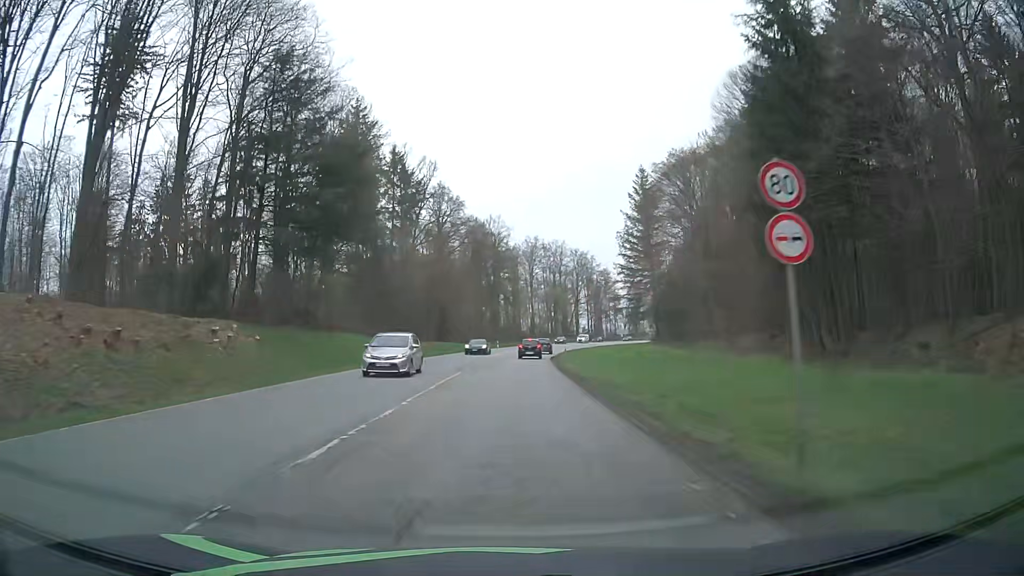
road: secondary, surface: asphalt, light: Day
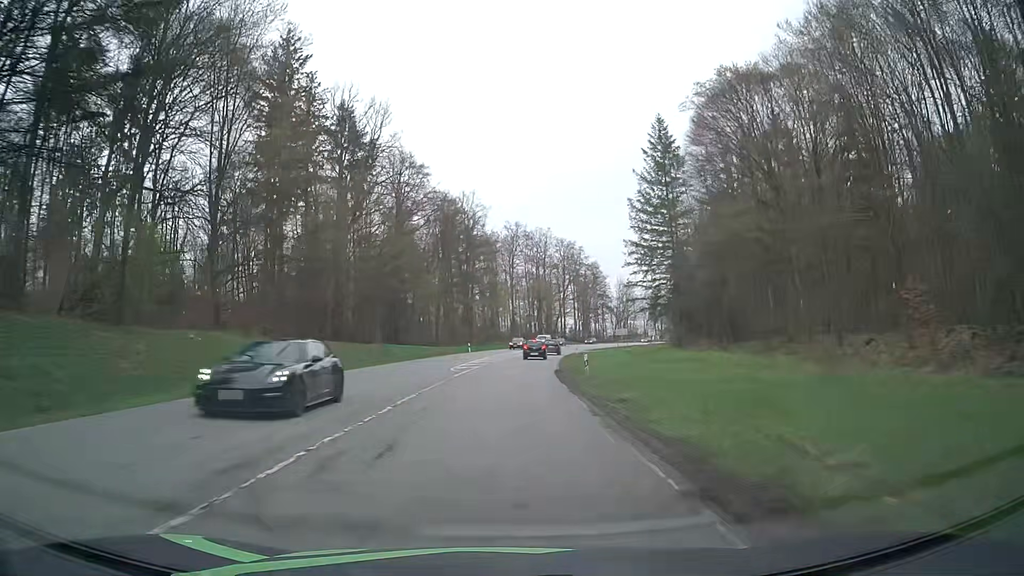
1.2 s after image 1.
(+0.3, +24.1) m; +2°
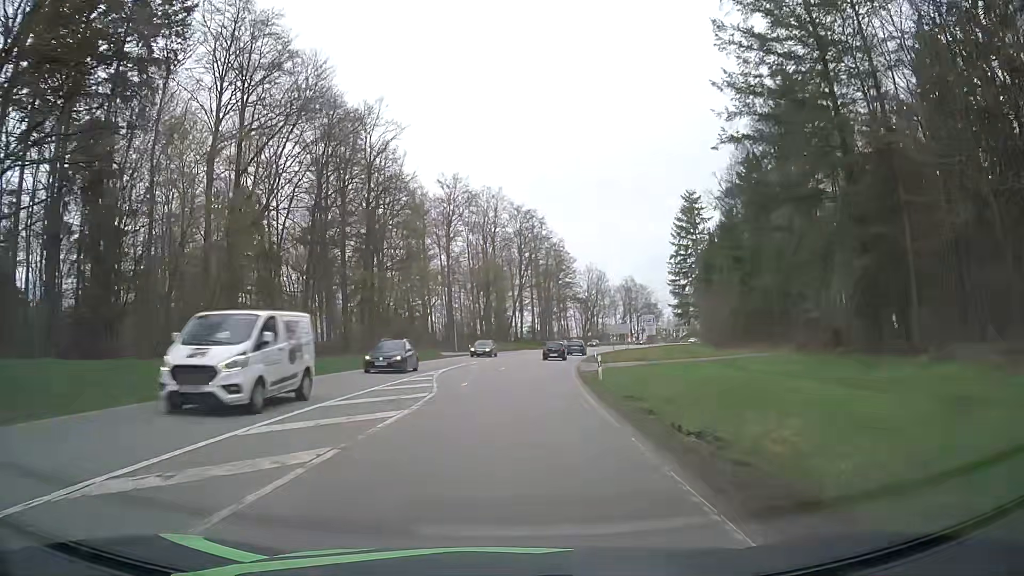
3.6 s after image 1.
(+1.5, +46.7) m; +4°
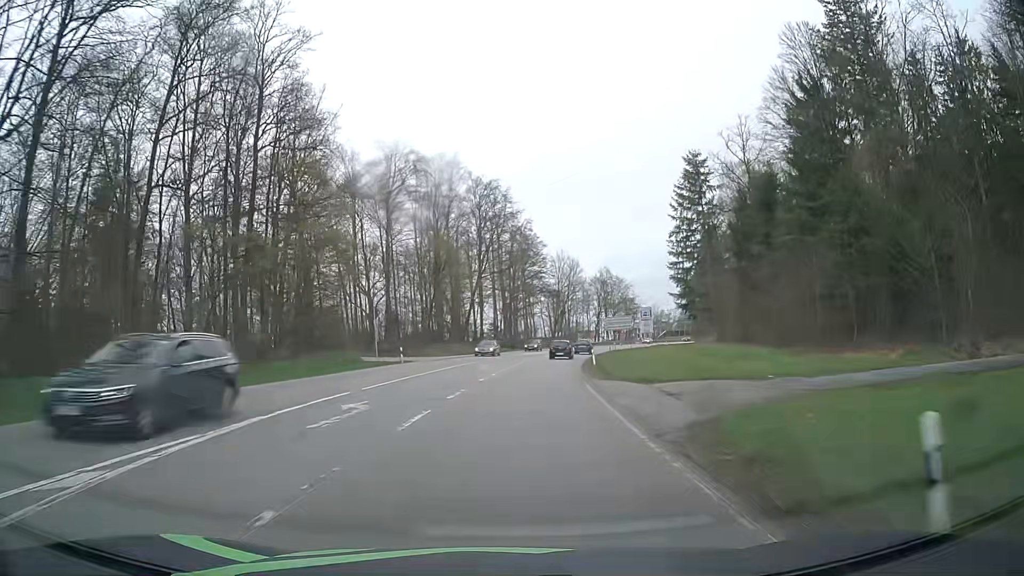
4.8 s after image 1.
(+0.7, +23.1) m; +4°
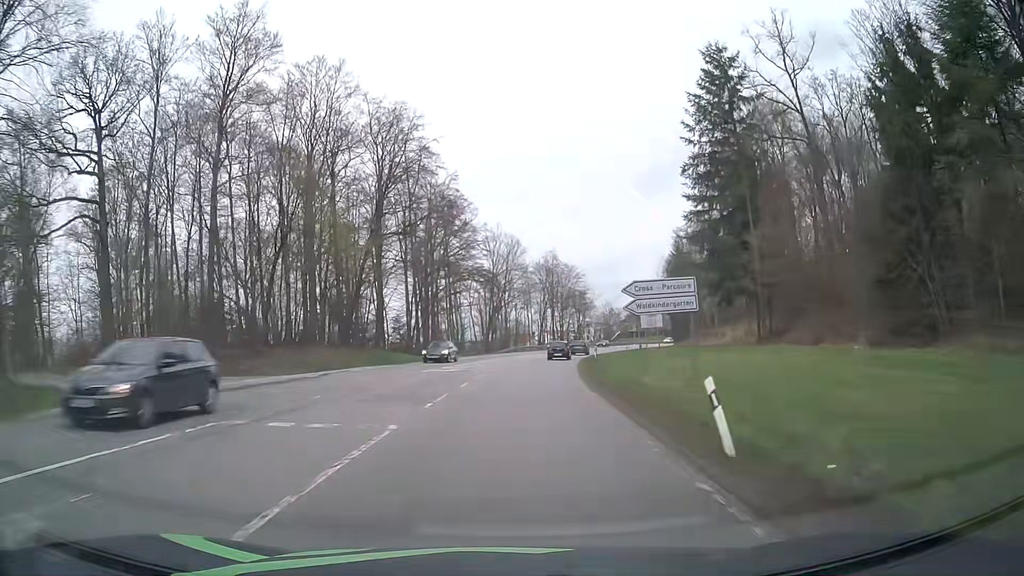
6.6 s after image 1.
(+1.6, +34.5) m; +6°
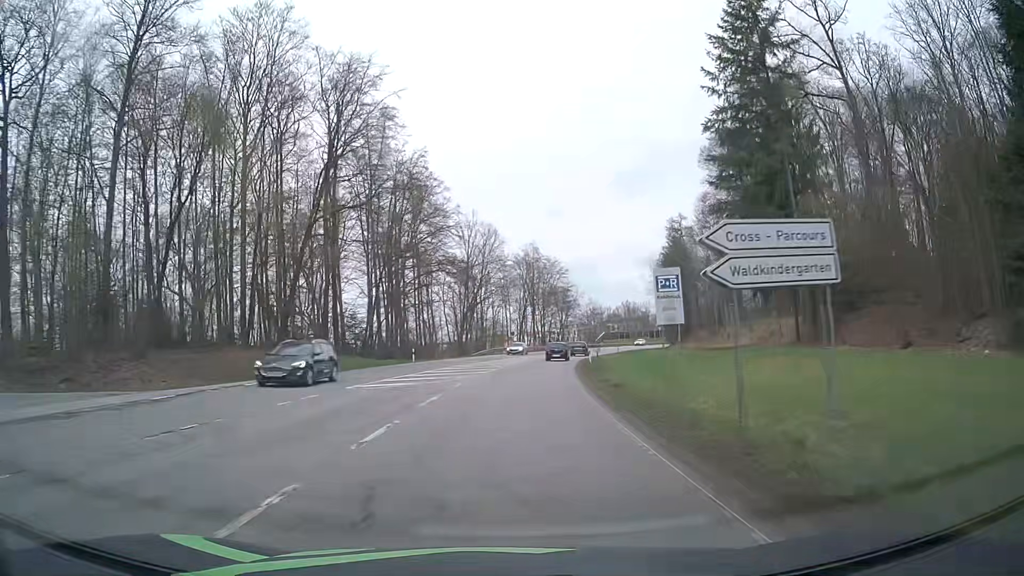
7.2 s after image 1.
(+0.2, +11.5) m; +2°
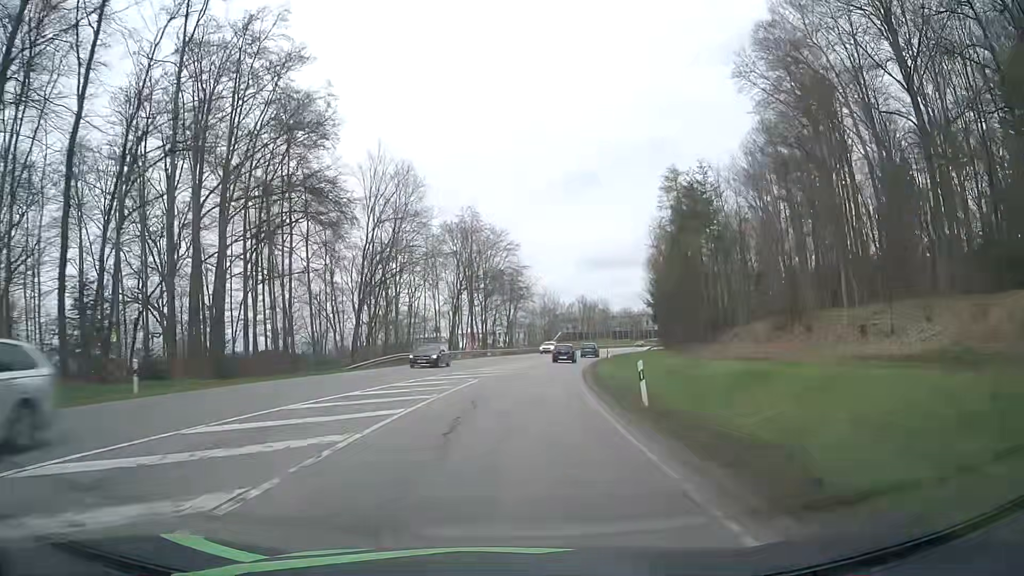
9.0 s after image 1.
(+1.5, +34.4) m; +5°
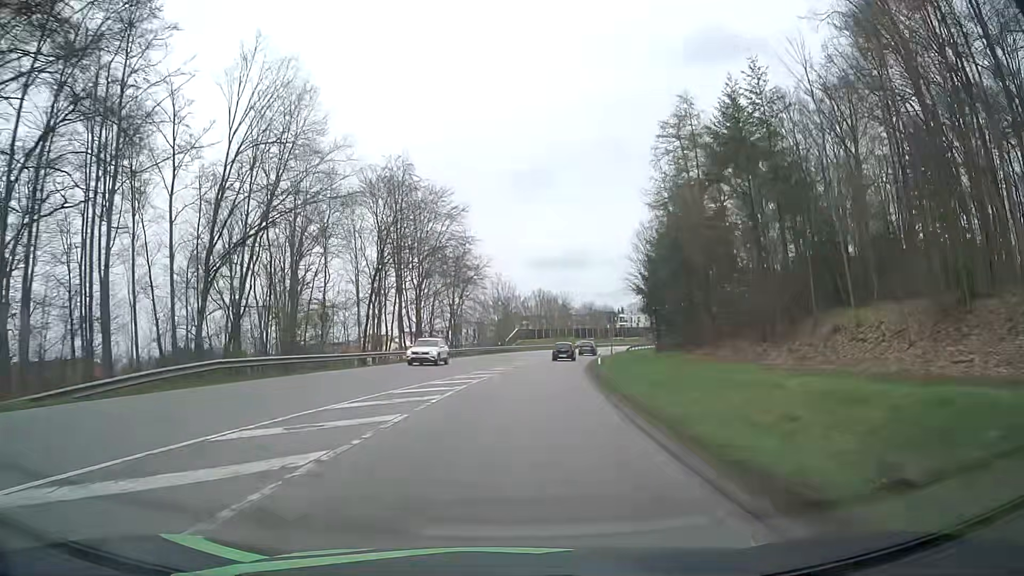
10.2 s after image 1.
(+0.8, +23.1) m; +4°
(0, +10) (+1, +20) (+1, +30) (+2, +40) (+4, +50) (+5, +60) (+7, +69) (+9, +79) (+12, +89) (+14, +99) m
